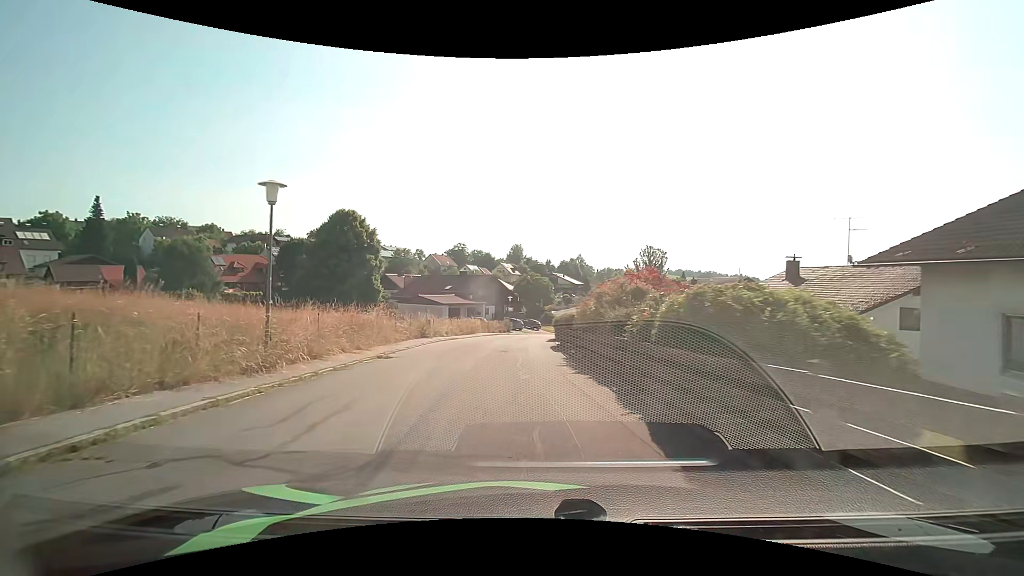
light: Day
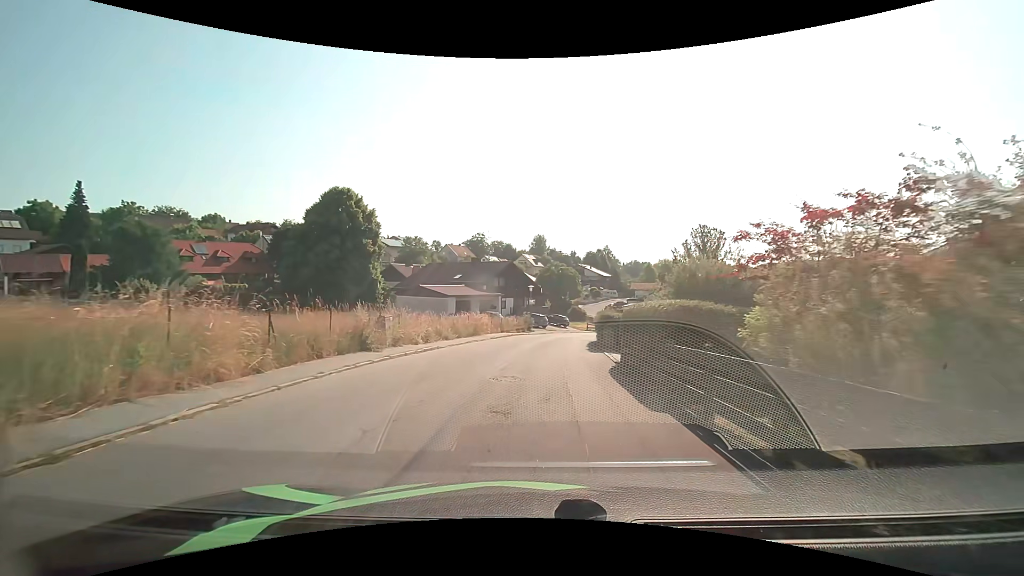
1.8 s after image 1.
(-0.5, +13.9) m; -3°
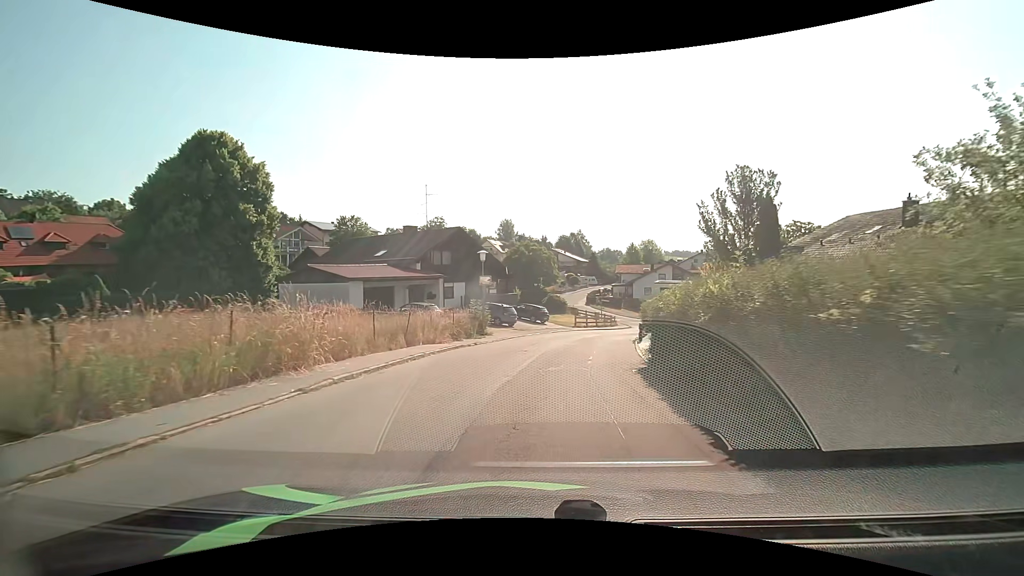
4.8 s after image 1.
(+0.6, +22.7) m; +4°
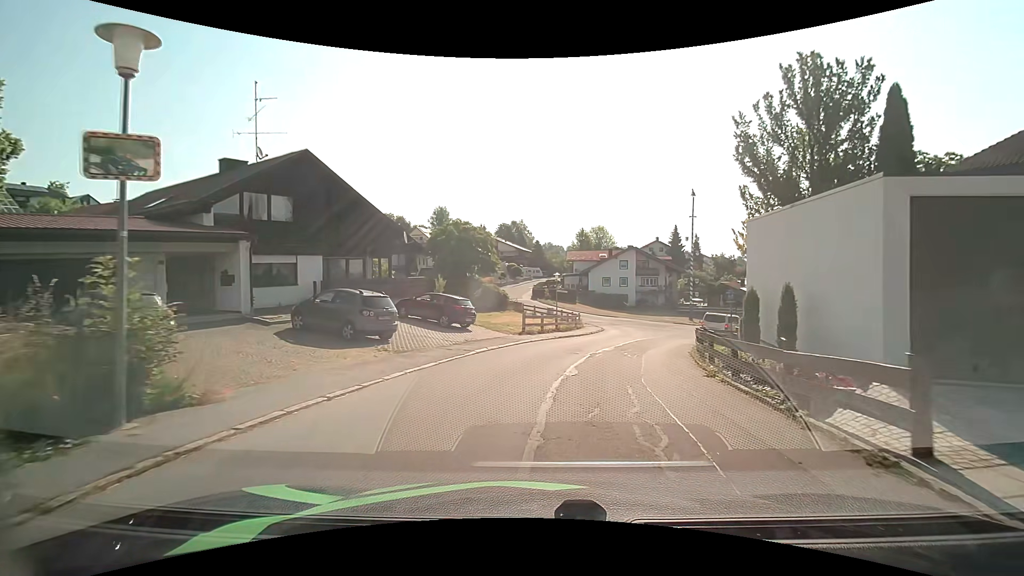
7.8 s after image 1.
(+0.9, +20.6) m; +7°
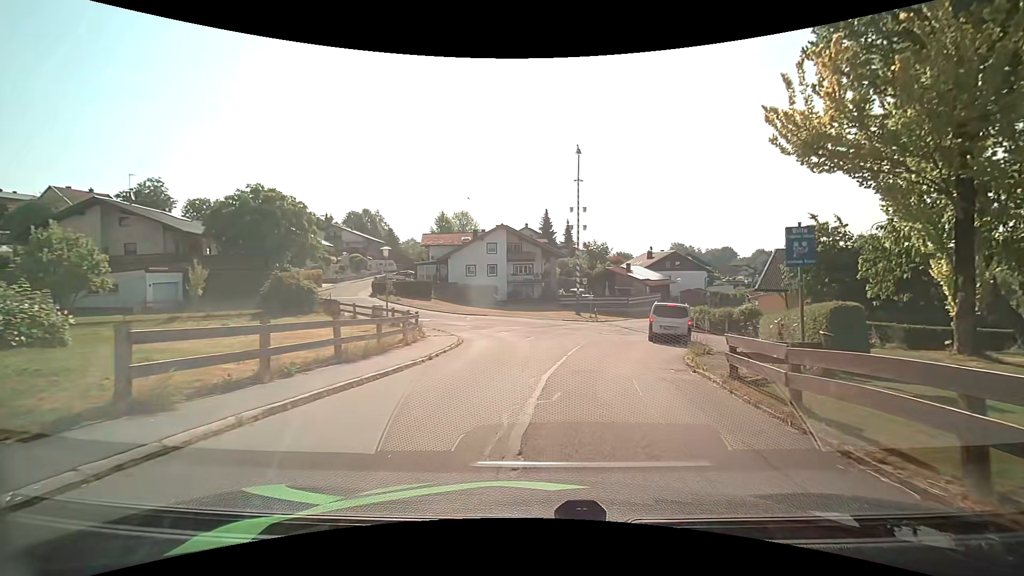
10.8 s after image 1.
(+2.3, +18.5) m; +15°
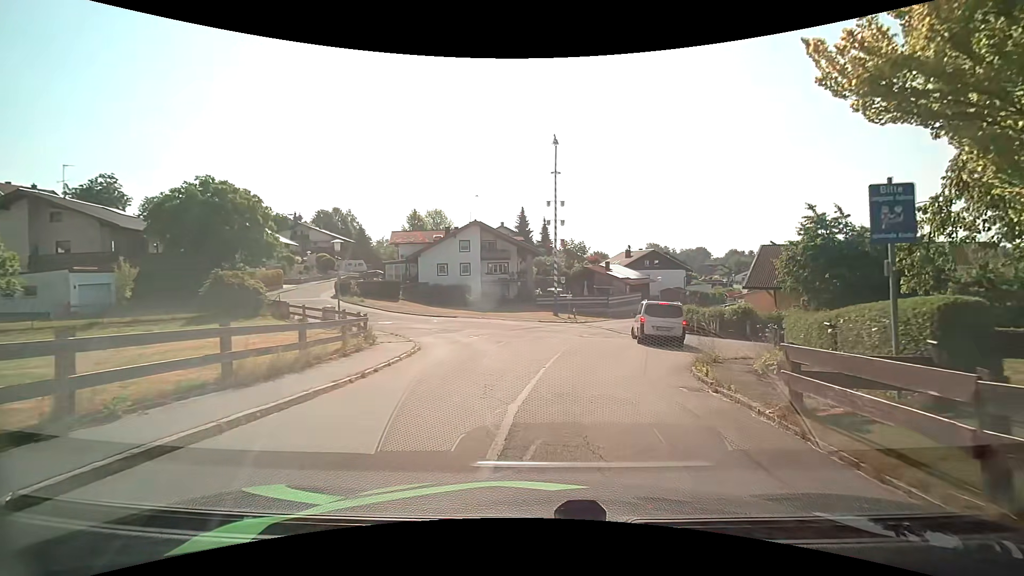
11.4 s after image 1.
(+0.1, +3.2) m; +2°
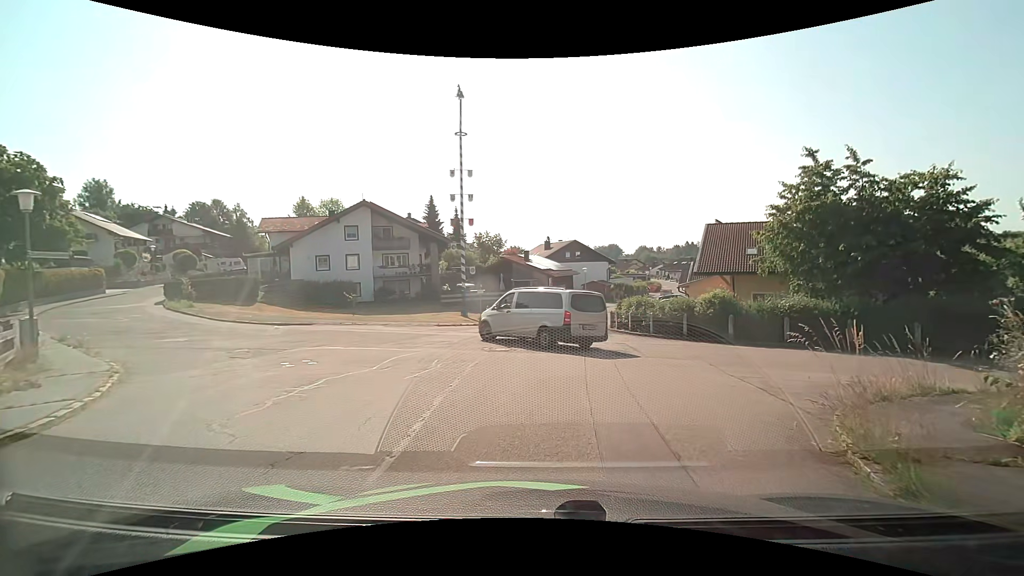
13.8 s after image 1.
(+0.8, +10.0) m; +10°
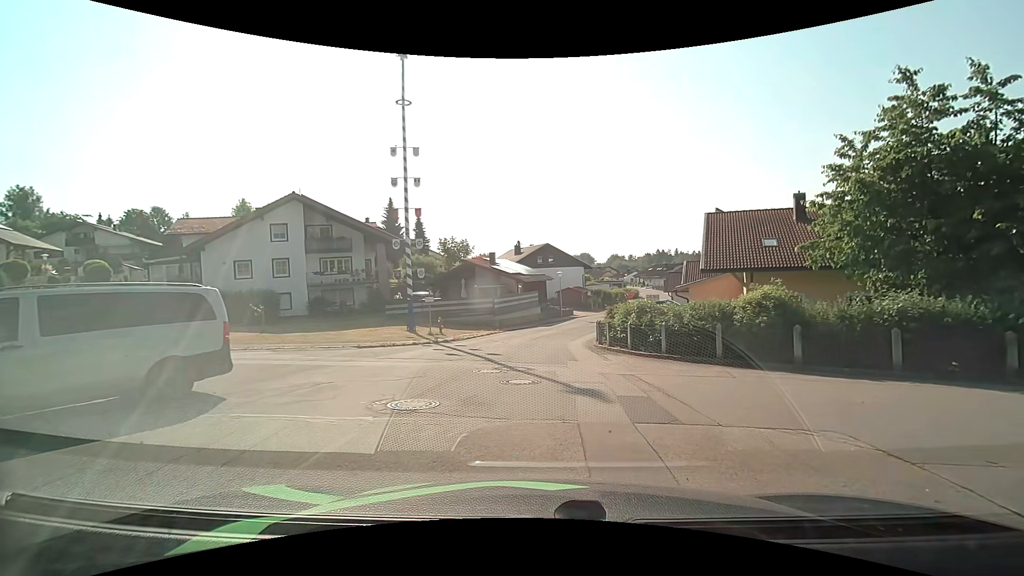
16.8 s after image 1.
(+0.3, +7.4) m; +5°
